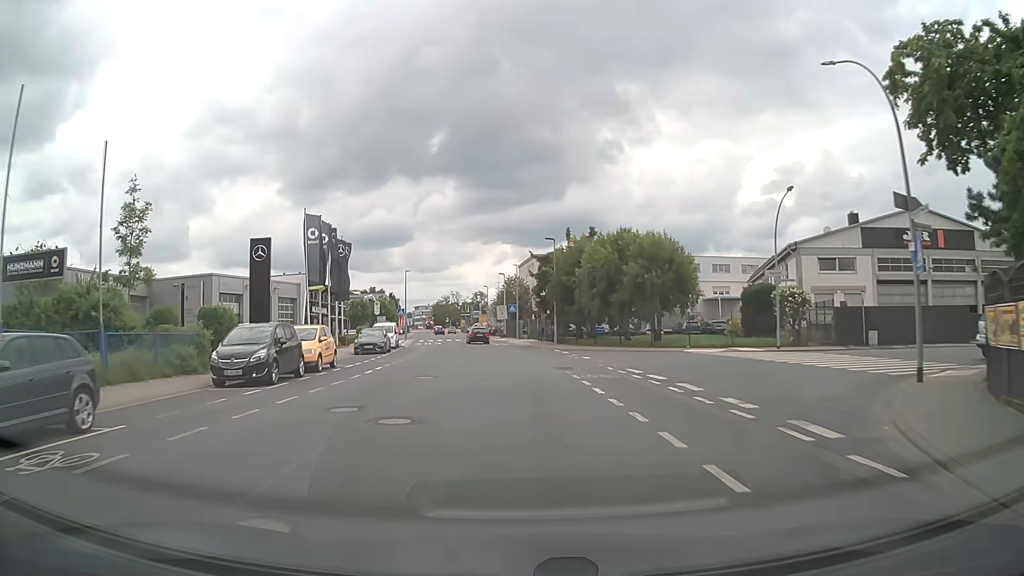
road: tertiary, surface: asphalt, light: Day
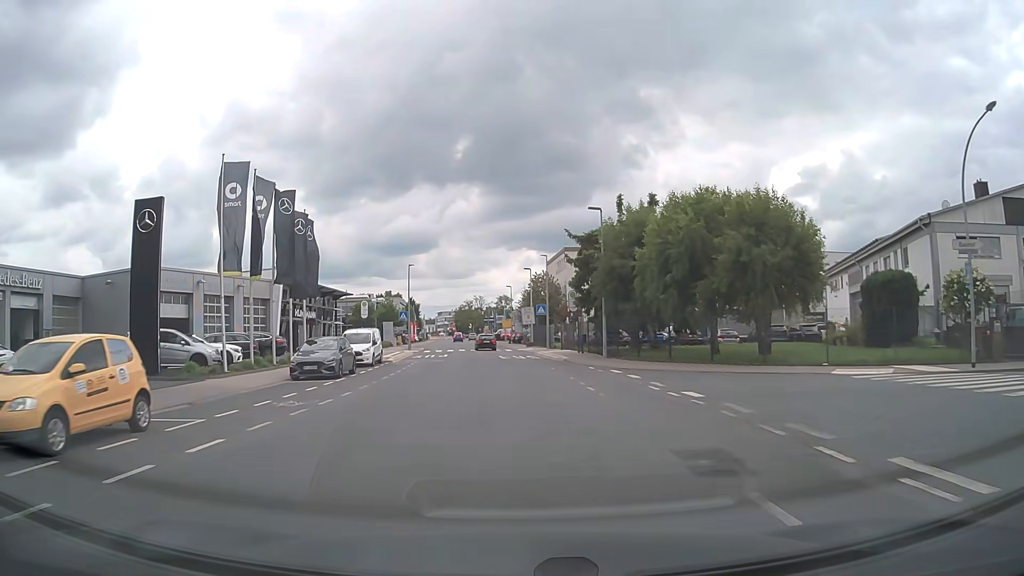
(-0.3, +14.7) m; -2°
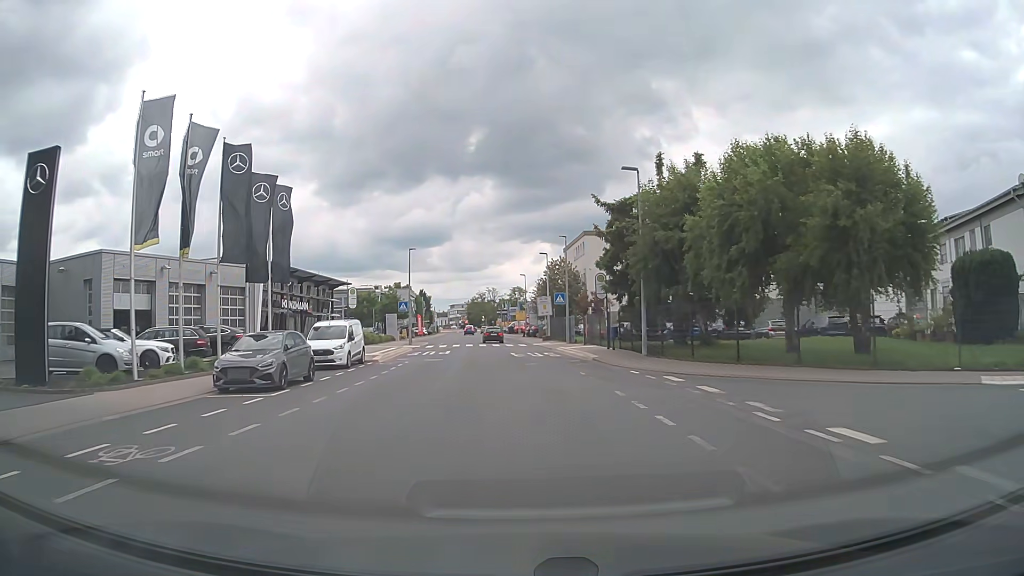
(-0.1, +7.2) m; -1°
